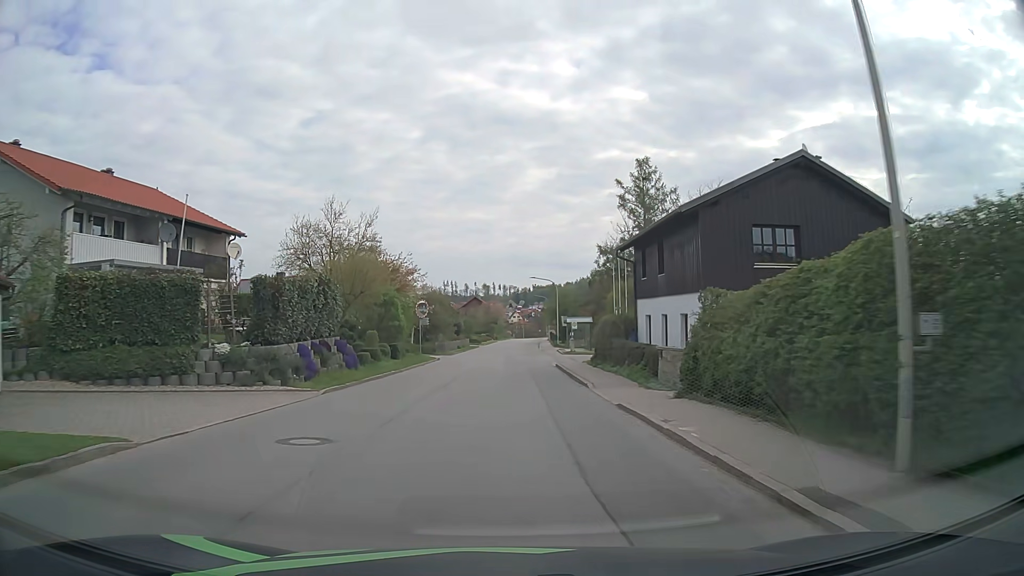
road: tertiary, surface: asphalt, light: Day
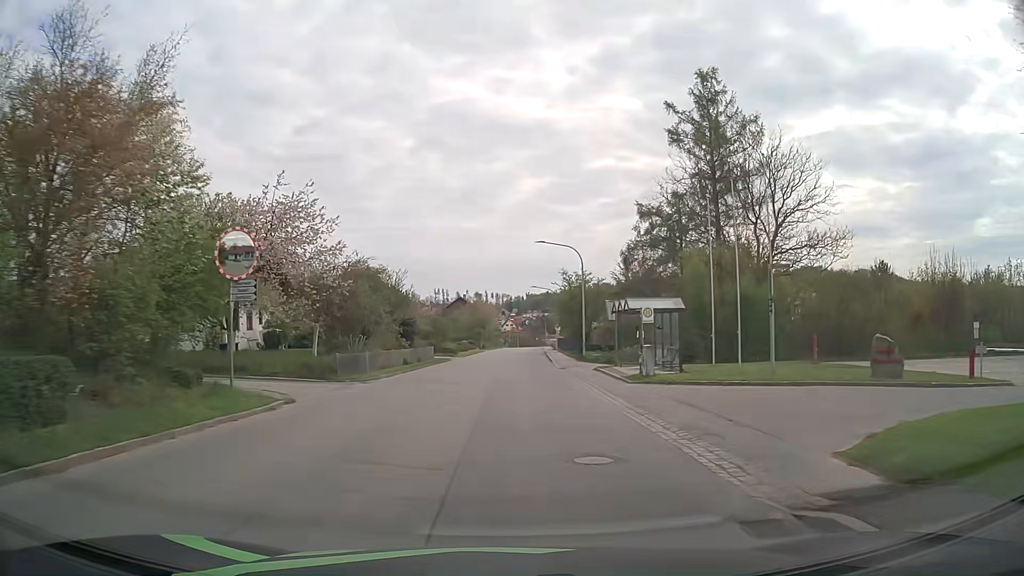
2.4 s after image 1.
(+0.1, +30.4) m; +1°
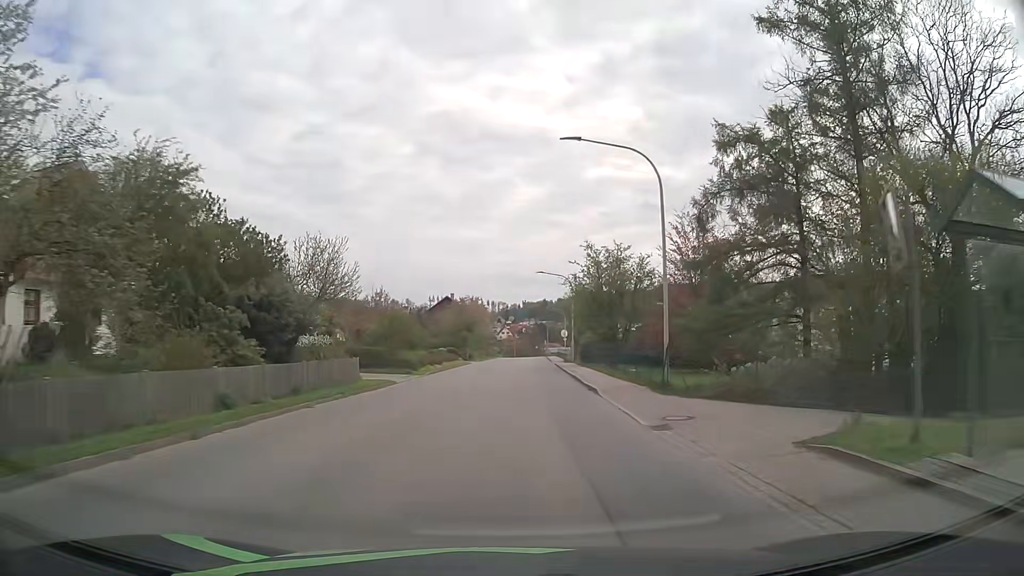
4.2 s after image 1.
(+0.1, +22.8) m; +1°
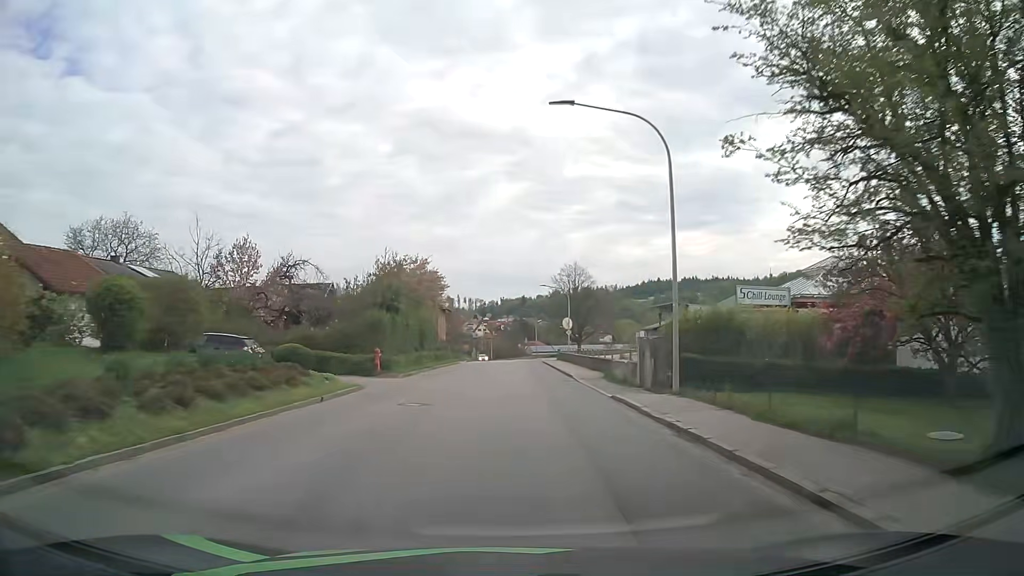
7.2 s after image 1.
(+0.4, +37.9) m; +2°
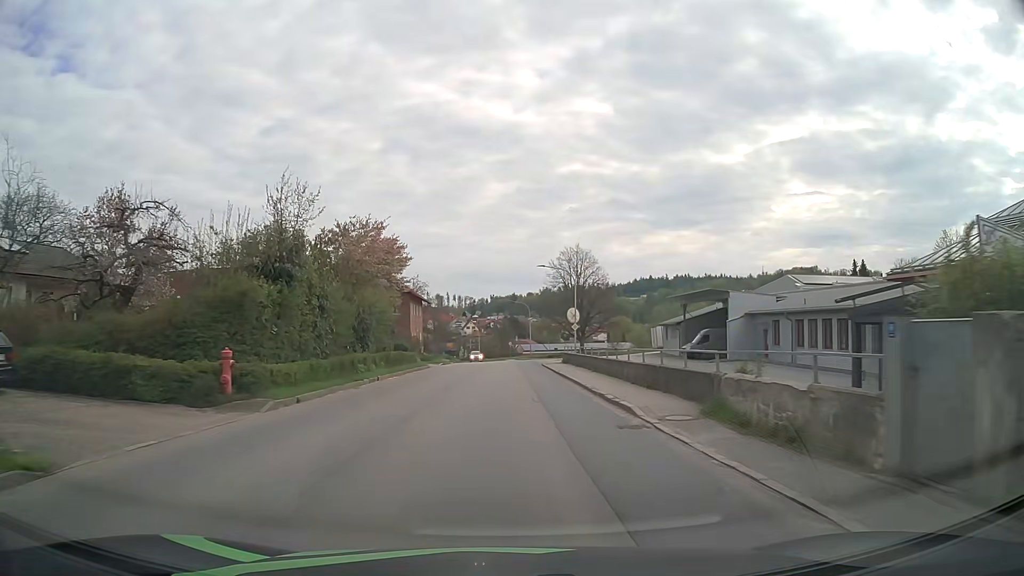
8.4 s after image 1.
(+0.1, +15.2) m; +1°
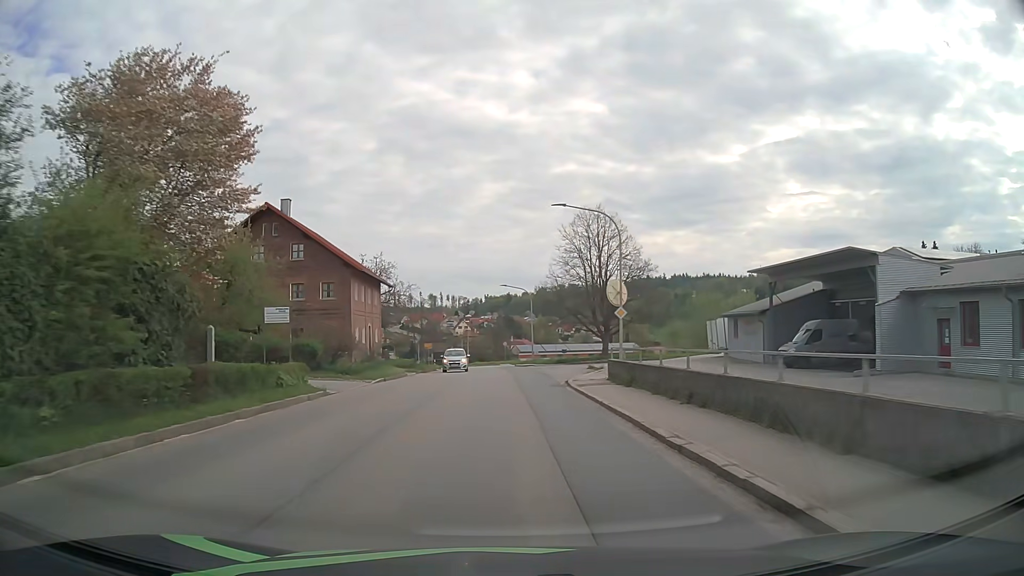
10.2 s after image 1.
(+0.1, +22.8) m; 0°
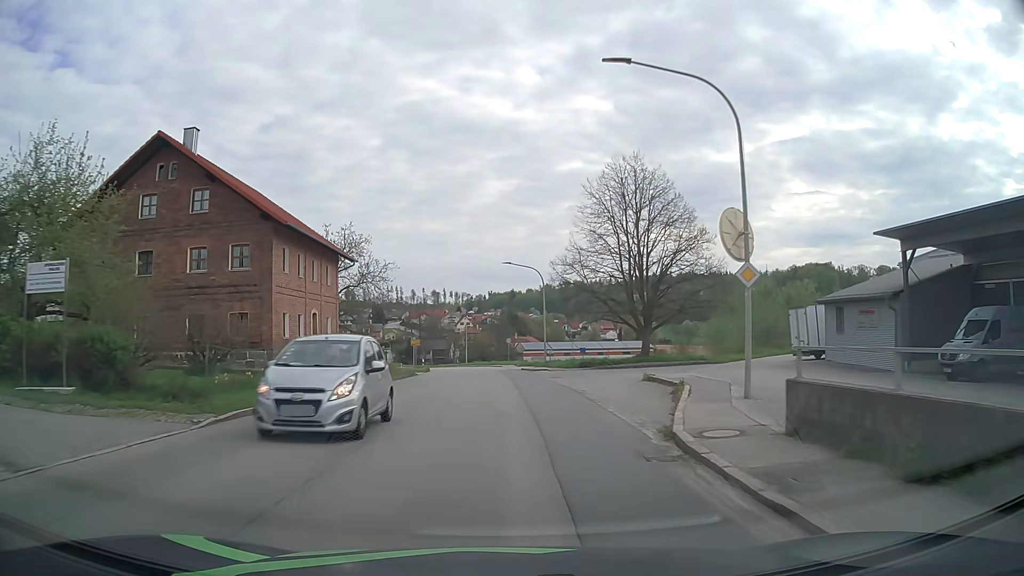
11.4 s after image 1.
(+0.1, +15.2) m; 0°
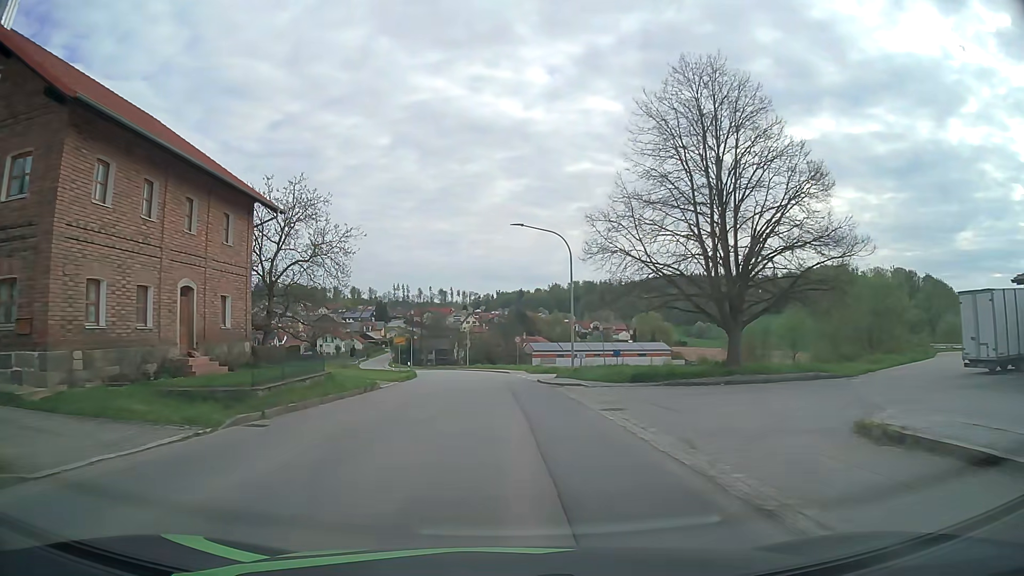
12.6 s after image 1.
(-0.2, +15.2) m; -1°
(0, +10) (0, +20) (-1, +30) (-1, +40) (-2, +50) (-3, +60) (-5, +70) (-6, +80) (-9, +89) (-11, +99) m
